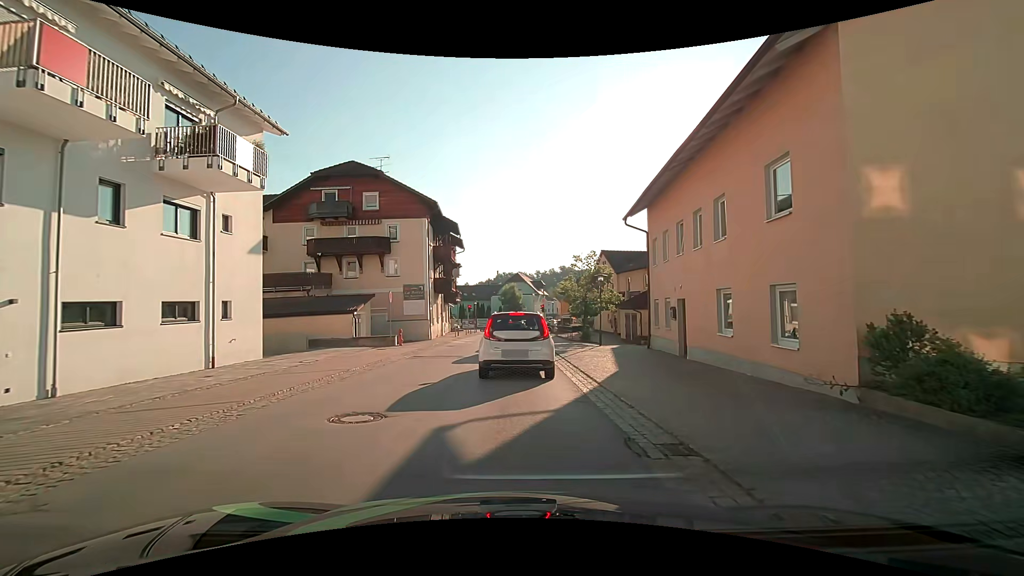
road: secondary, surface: asphalt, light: Day
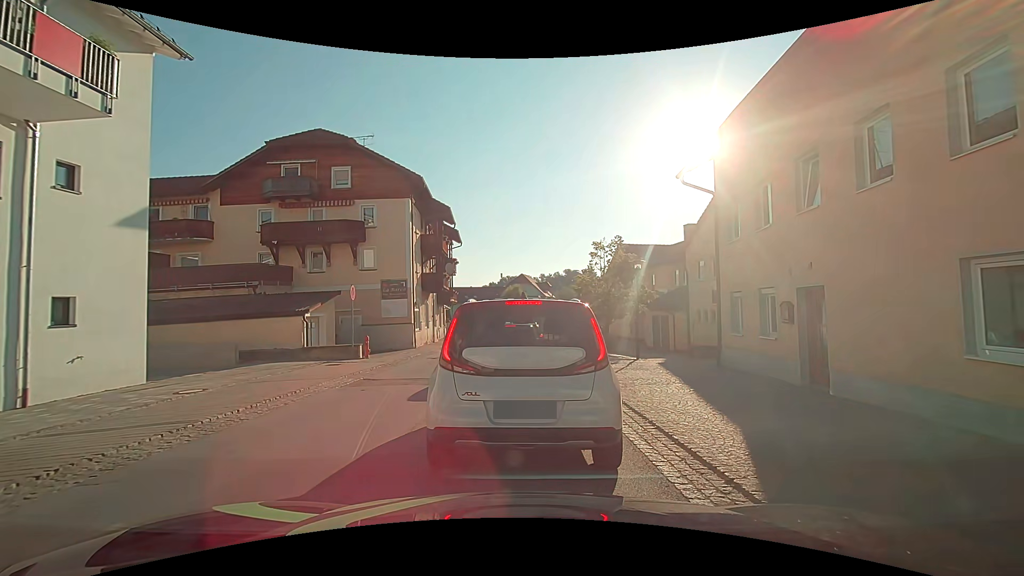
(-0.1, +6.8) m; -2°
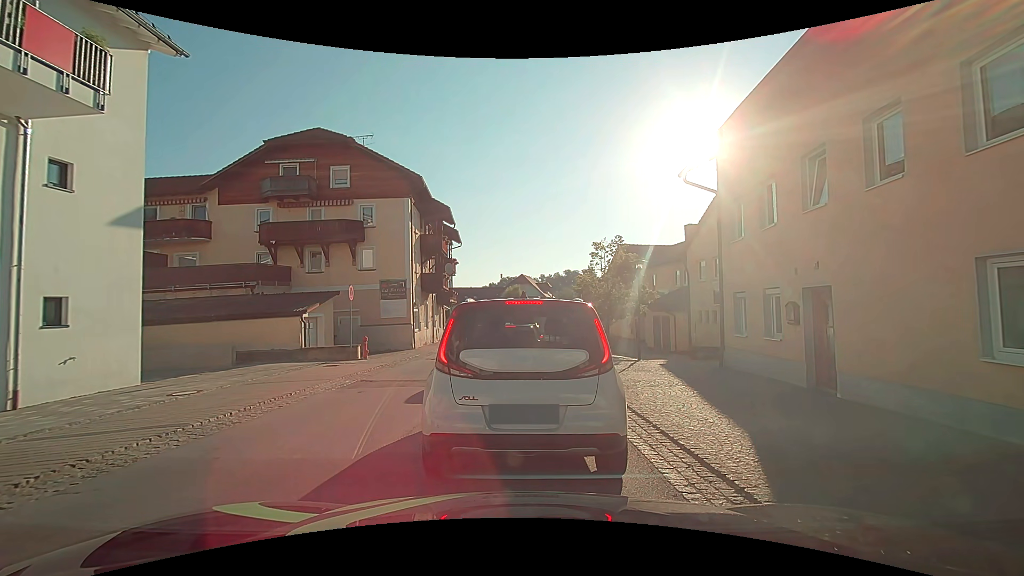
(0.0, +0.3) m; 0°
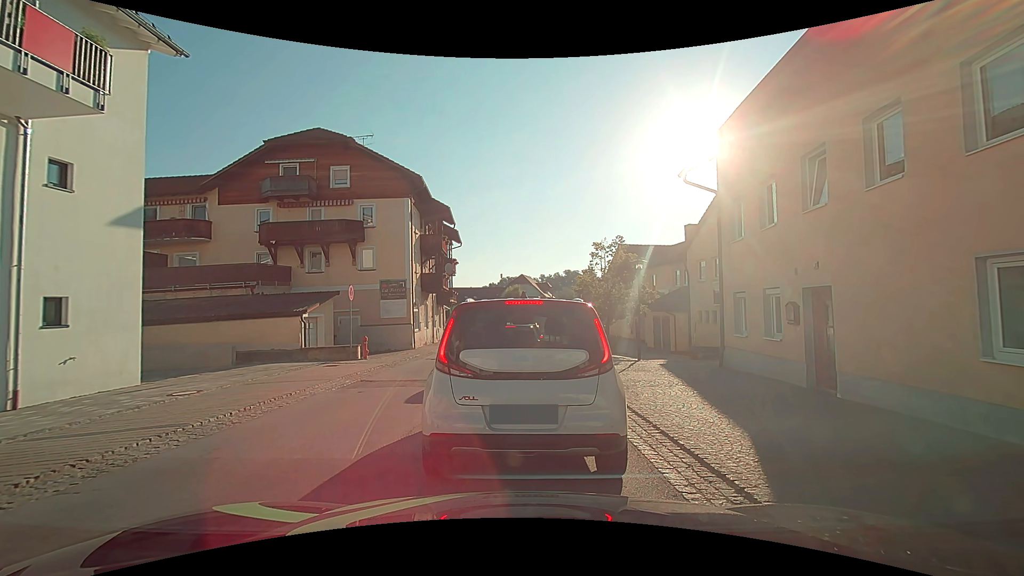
(0.0, 0.0) m; 0°
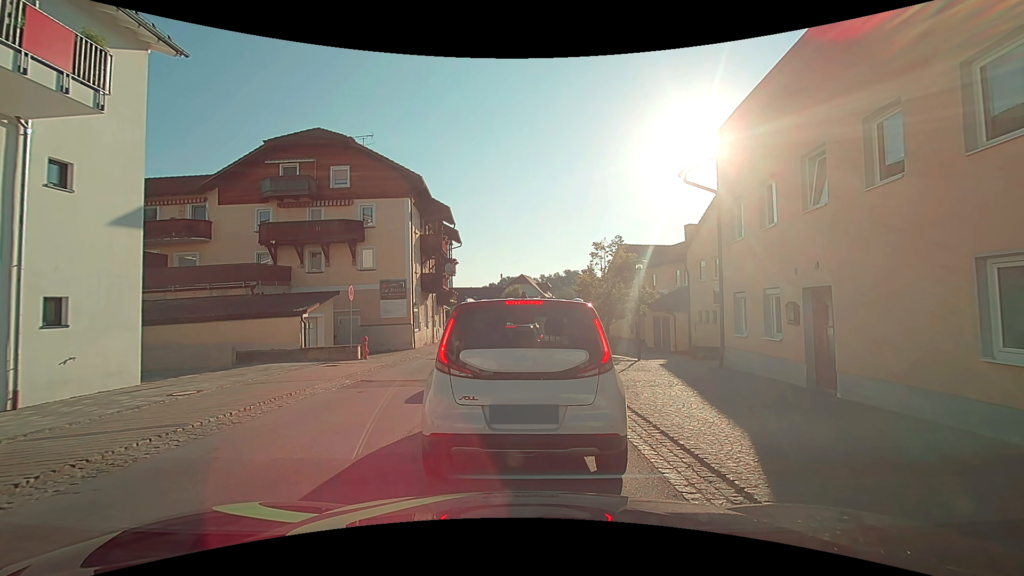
(0.0, 0.0) m; 0°
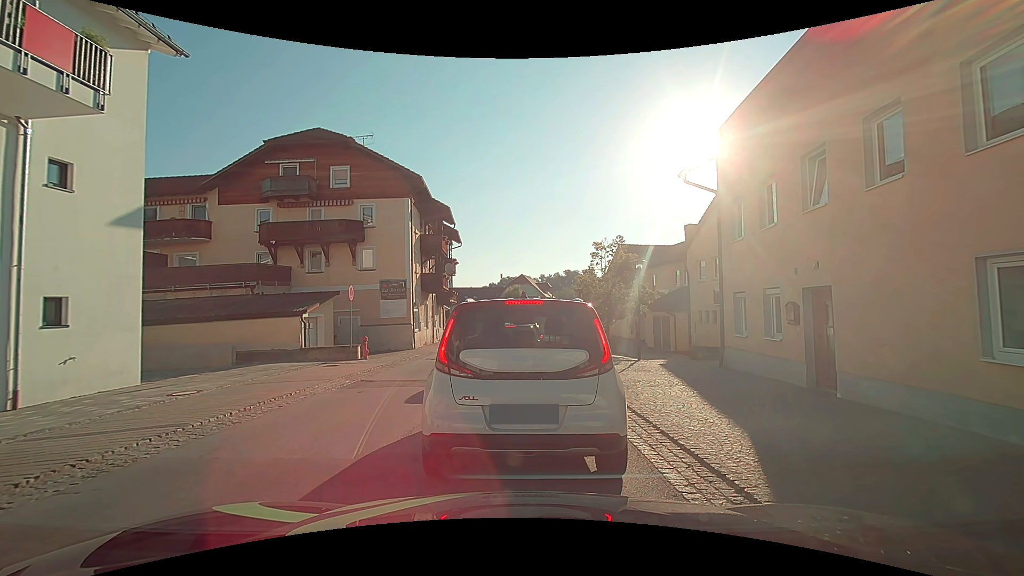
(0.0, 0.0) m; 0°
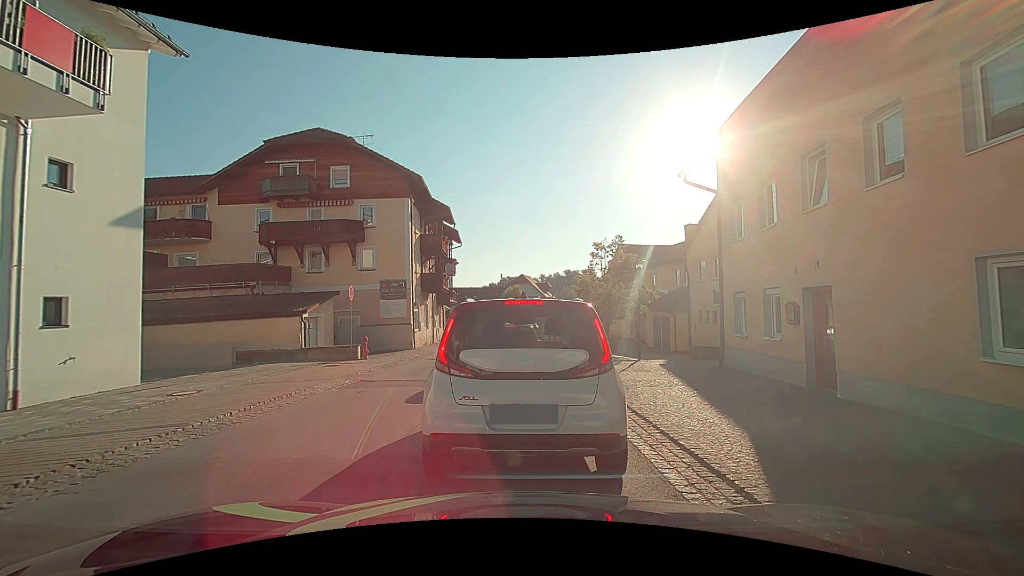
(0.0, 0.0) m; 0°
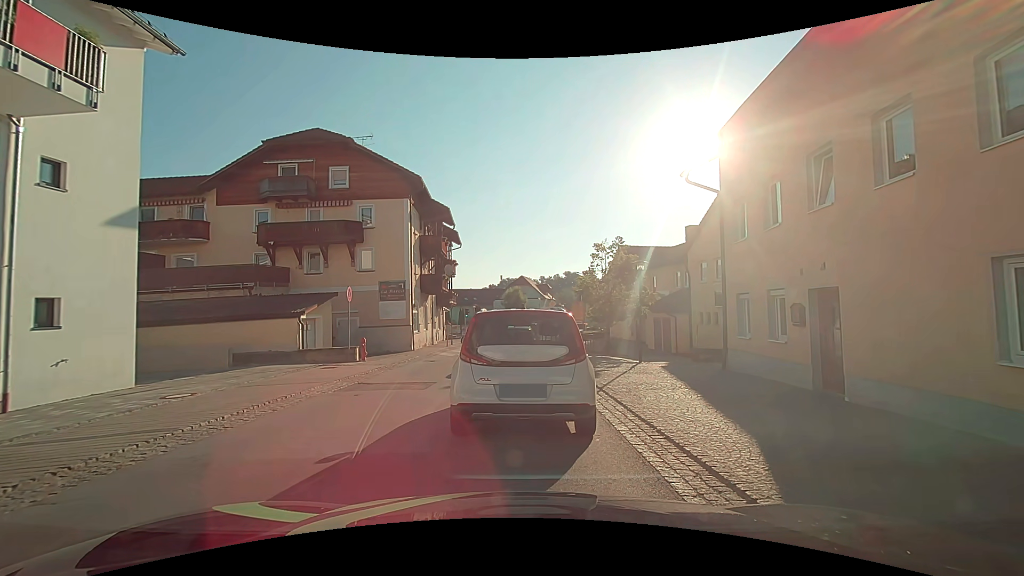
(0.0, +0.2) m; 0°
